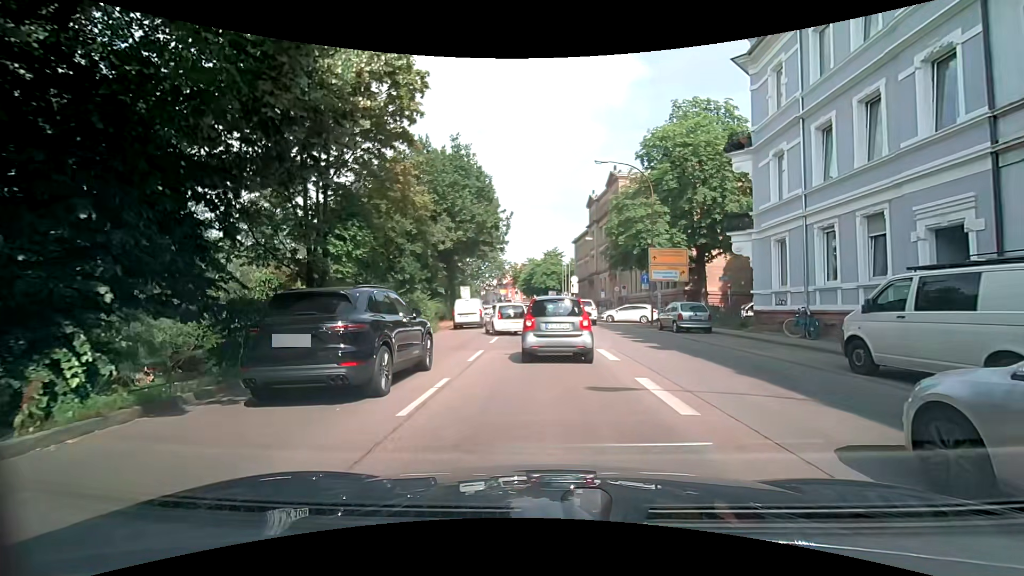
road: primary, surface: asphalt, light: Day
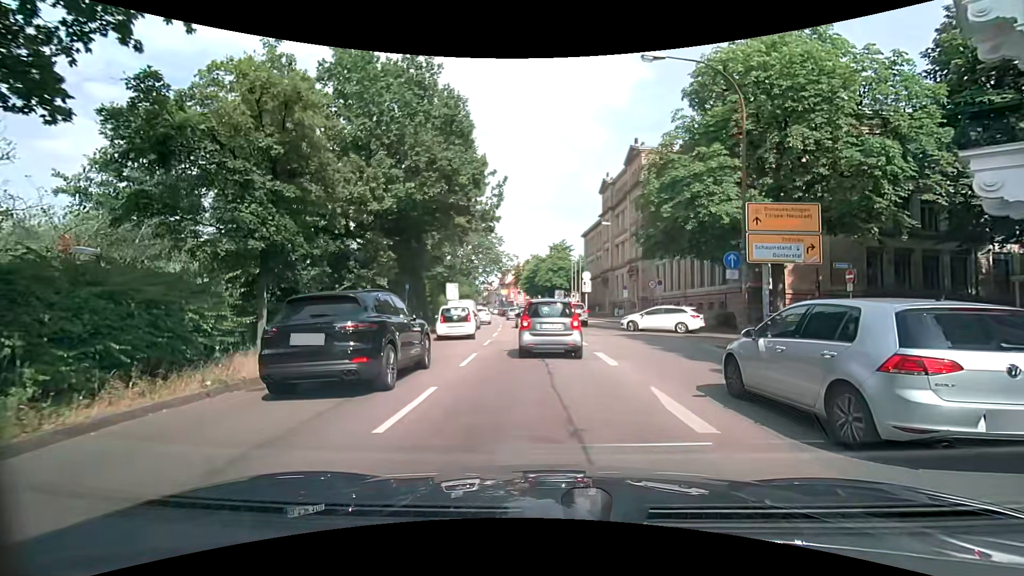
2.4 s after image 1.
(-0.1, +12.8) m; -2°
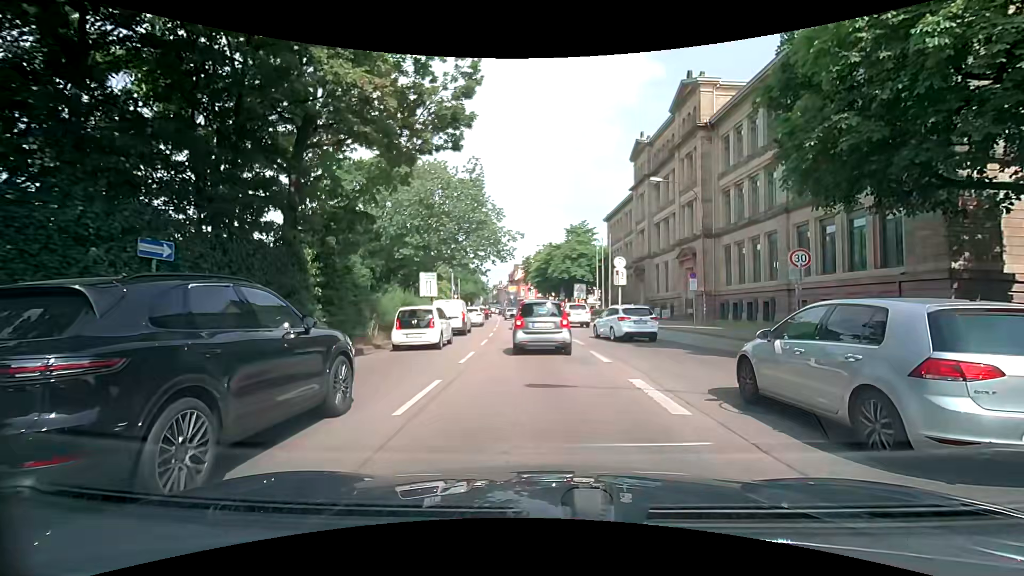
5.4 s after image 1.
(-0.1, +17.0) m; 0°
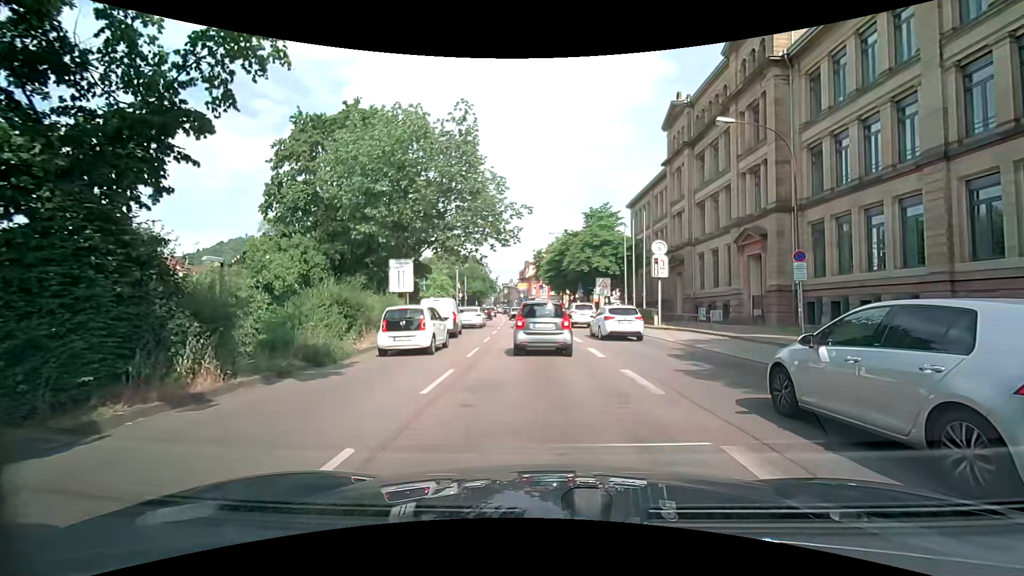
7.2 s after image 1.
(-0.4, +10.4) m; -2°
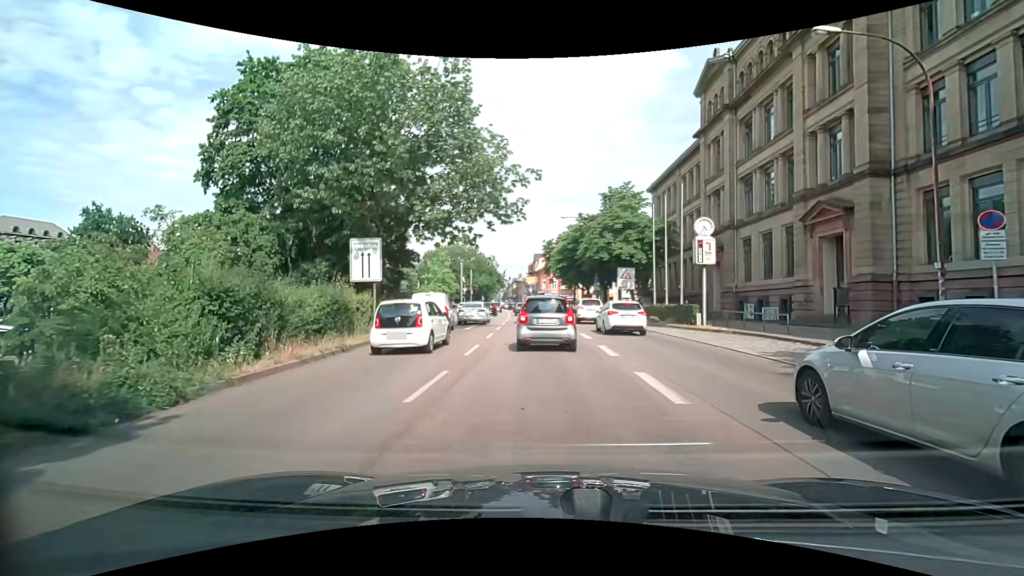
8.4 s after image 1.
(-0.1, +7.1) m; -2°
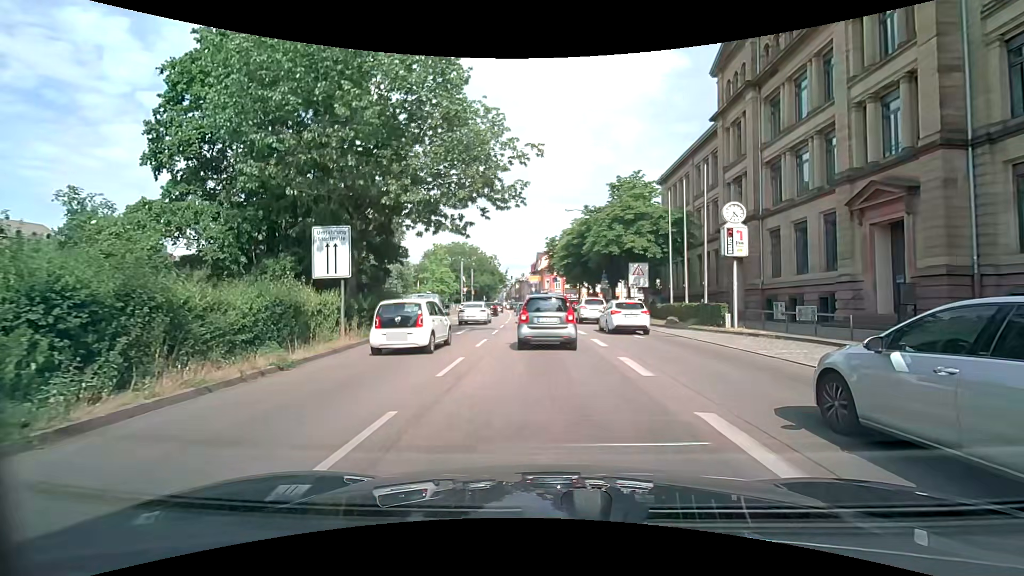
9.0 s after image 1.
(0.0, +3.7) m; -2°
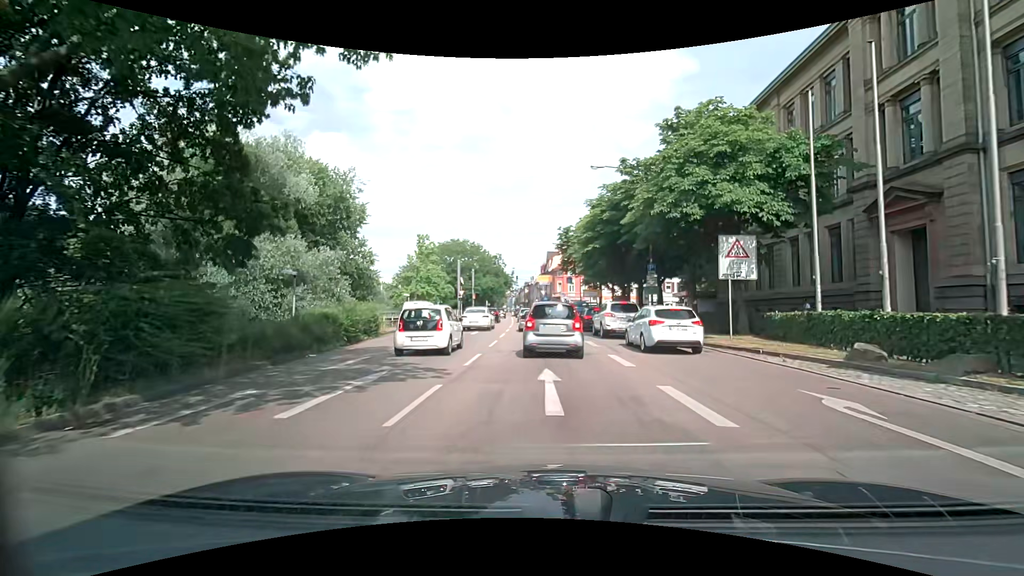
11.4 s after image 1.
(+0.1, +15.5) m; 0°
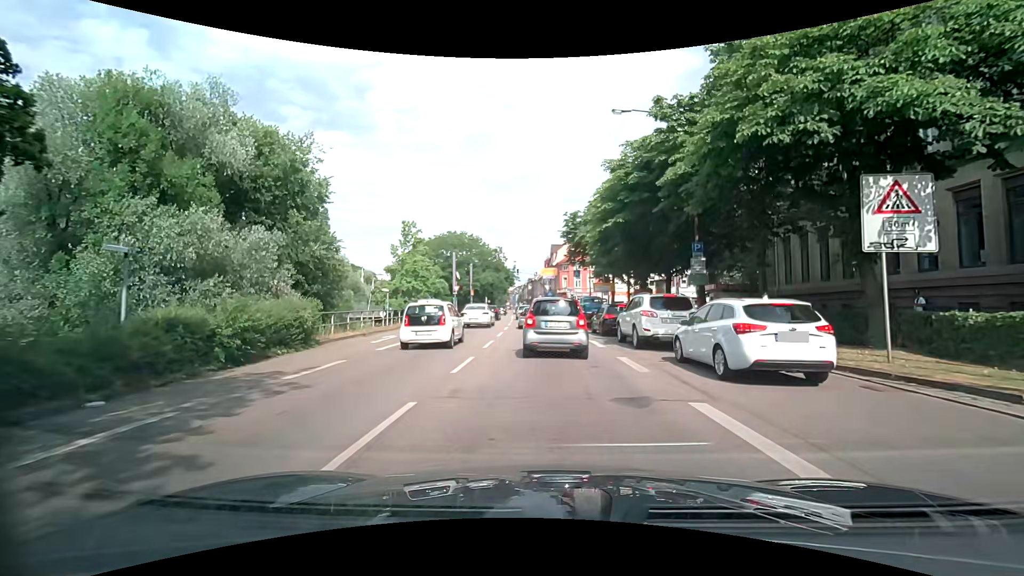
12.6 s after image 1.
(0.0, +8.0) m; 0°
(0, +10) (-1, +20) (-1, +30) (-2, +40) (-2, +50) (-3, +60) (-4, +70) (-5, +80) (-5, +90) (-6, +100) m
